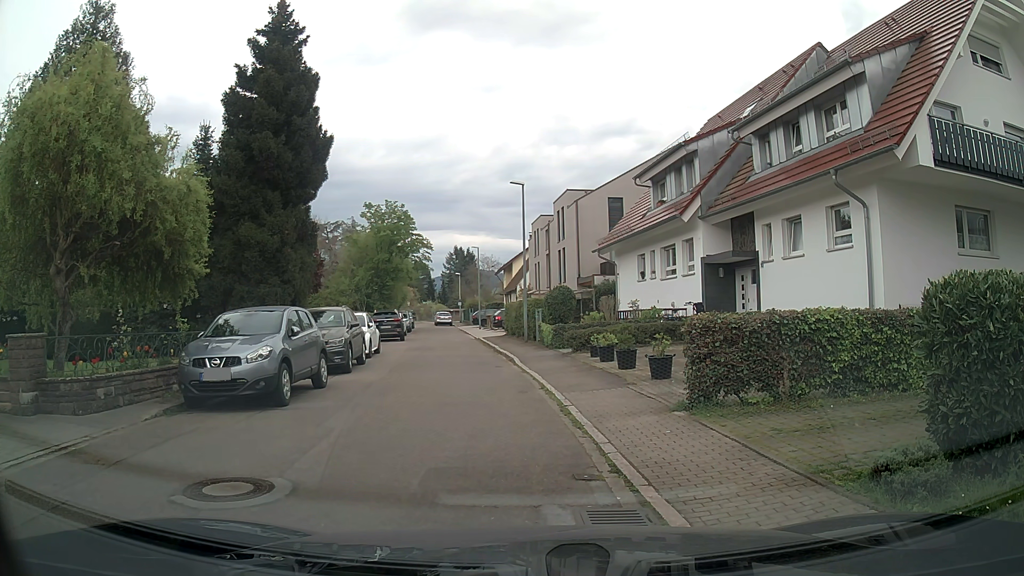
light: Day
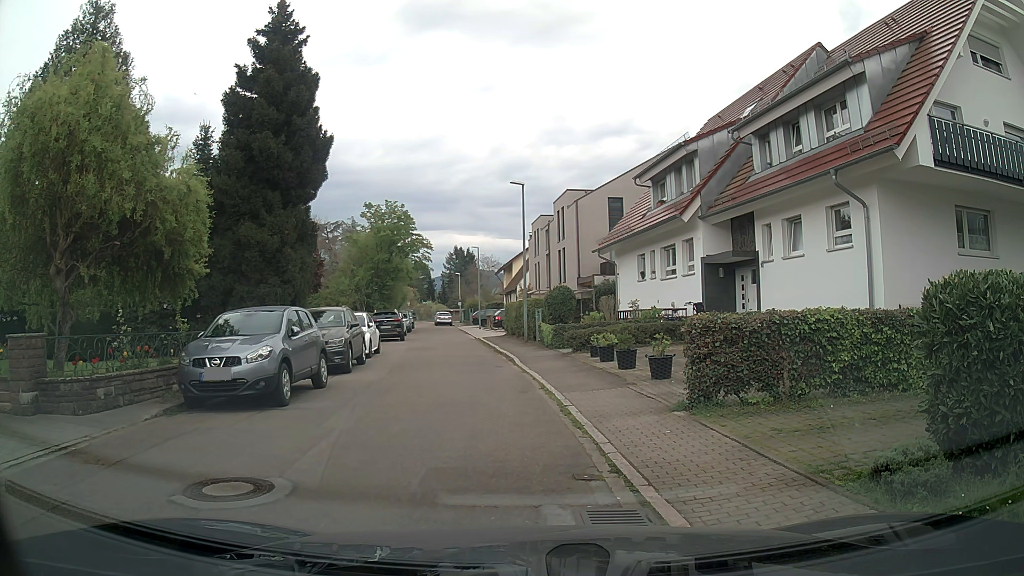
(0.0, 0.0) m; 0°
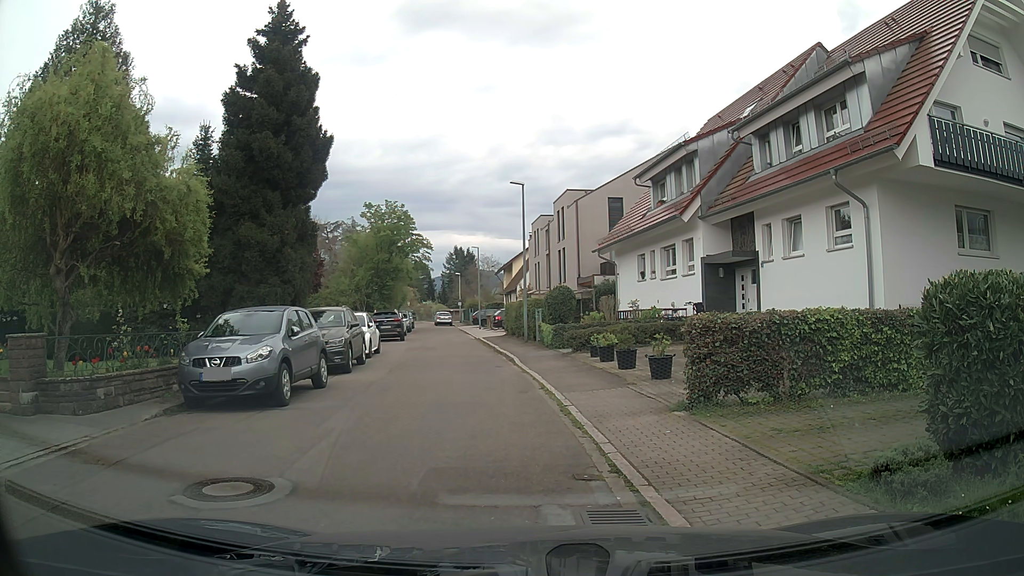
(0.0, 0.0) m; 0°
